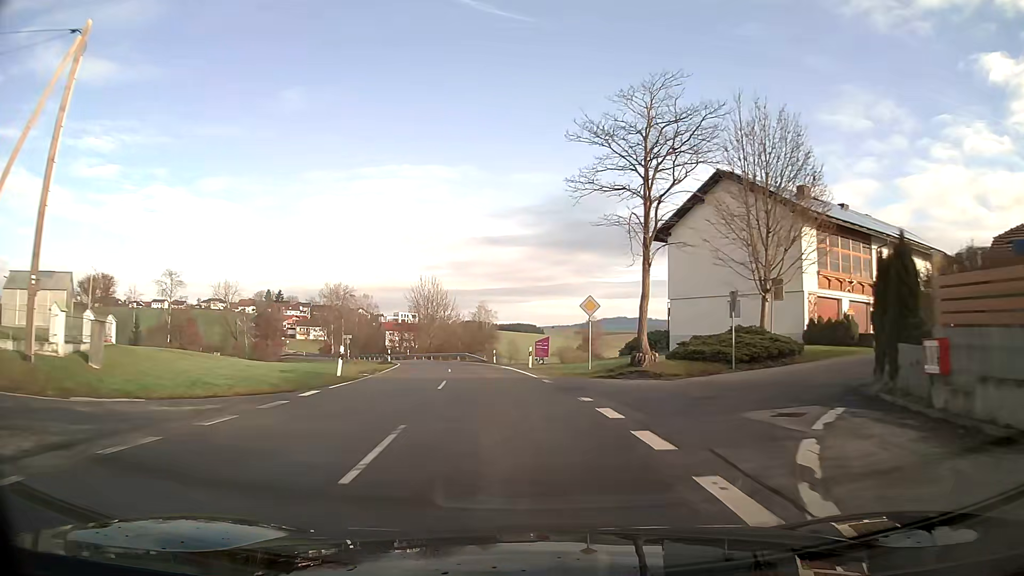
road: tertiary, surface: asphalt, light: Day
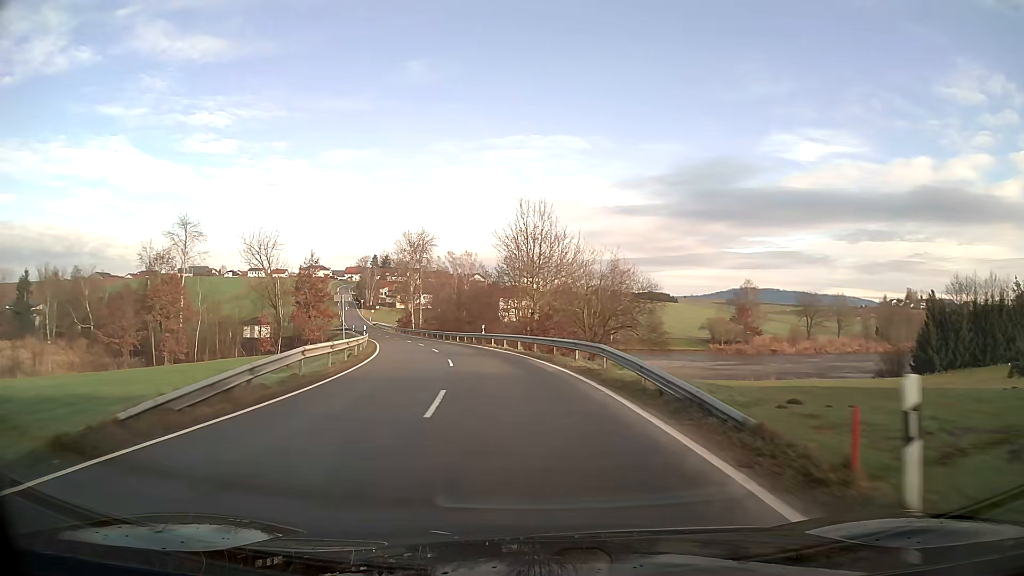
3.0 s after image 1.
(-4.3, +44.1) m; -11°
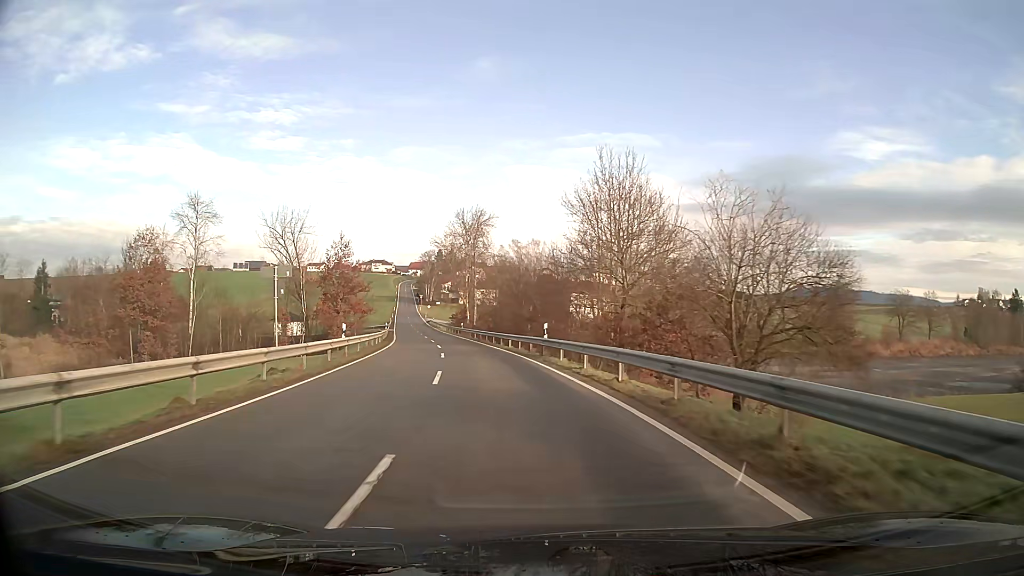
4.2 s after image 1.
(-1.0, +18.9) m; -6°
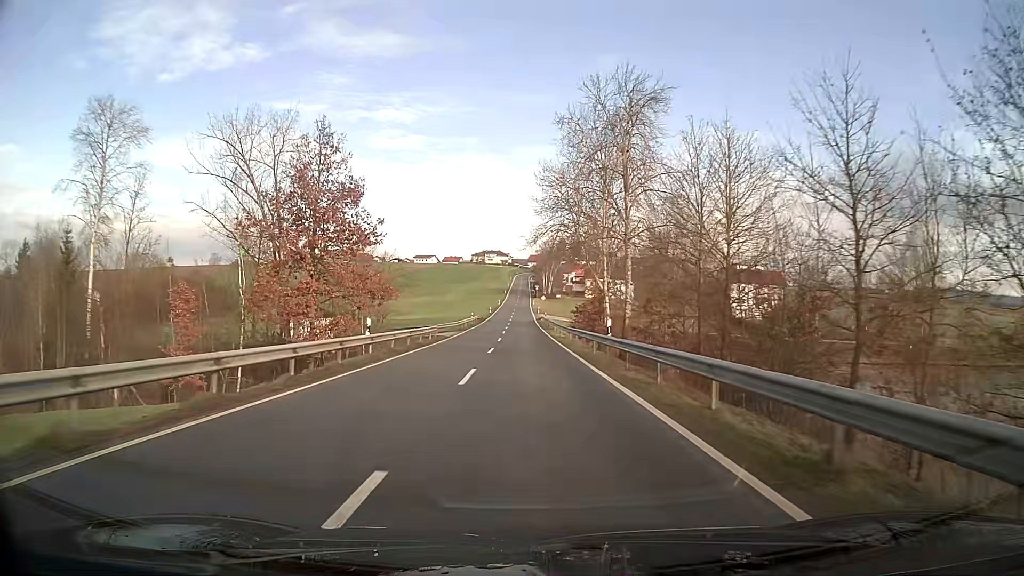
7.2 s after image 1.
(-5.1, +48.7) m; -9°
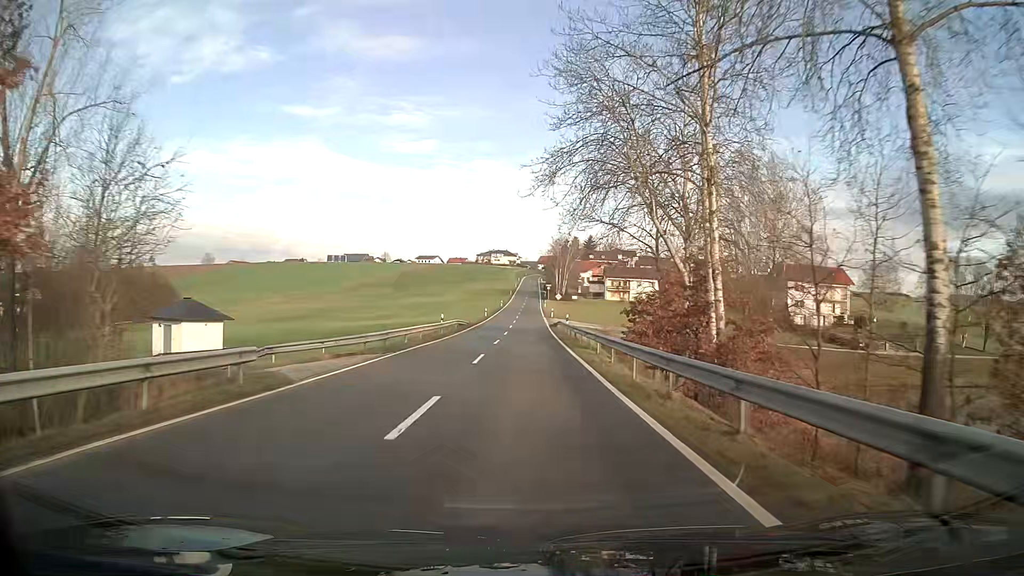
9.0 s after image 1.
(-0.2, +30.1) m; -1°
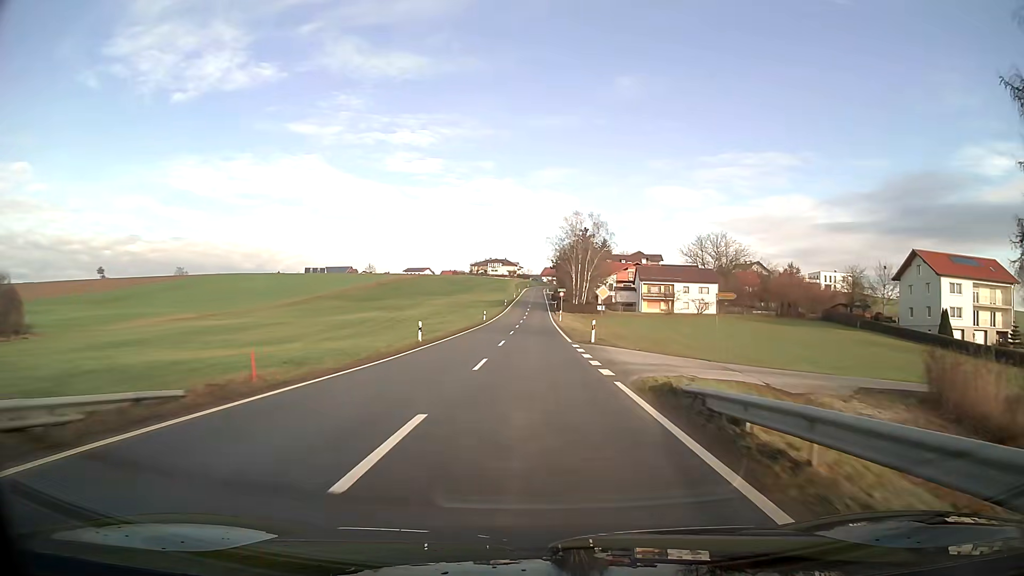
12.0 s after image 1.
(-0.4, +50.2) m; 0°
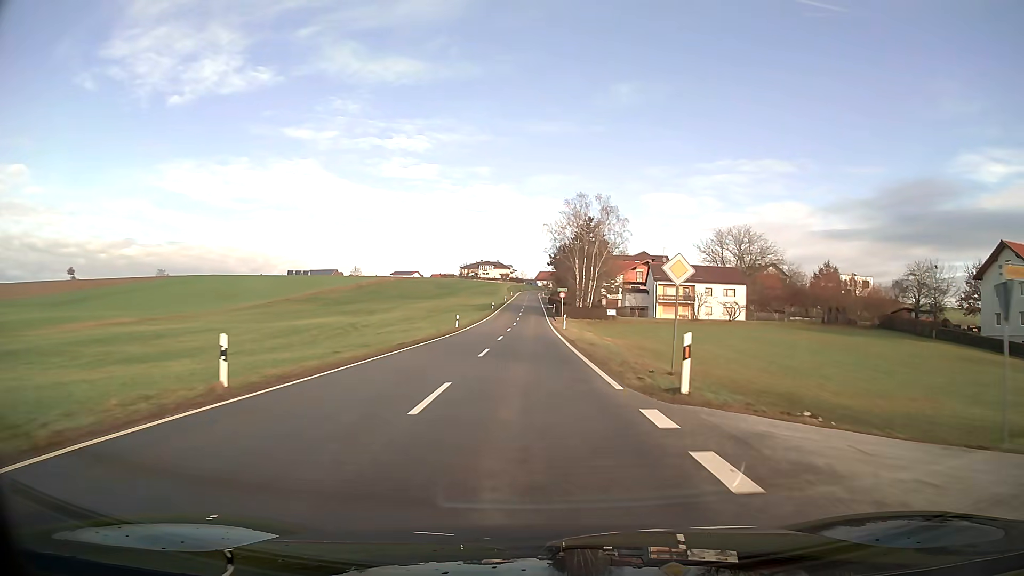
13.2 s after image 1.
(+0.1, +19.8) m; 0°
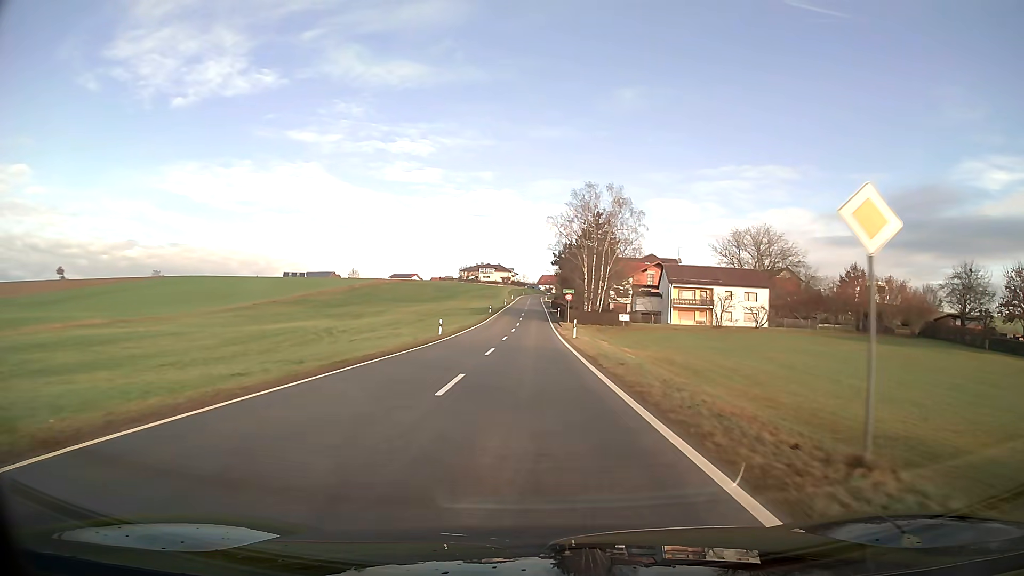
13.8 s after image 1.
(0.0, +9.6) m; 0°
